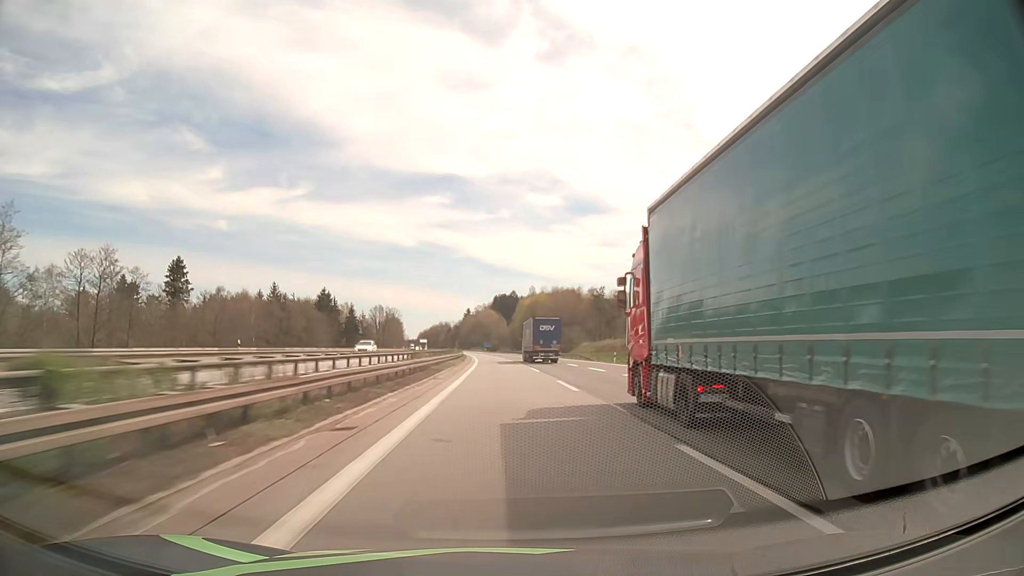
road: motorway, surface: asphalt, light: Day
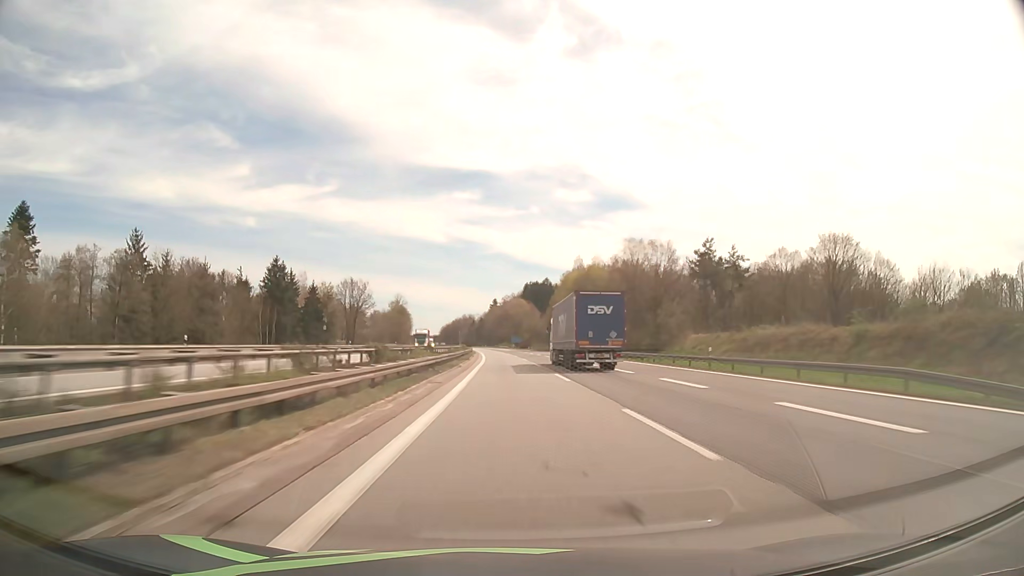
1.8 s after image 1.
(-1.5, +66.5) m; -3°
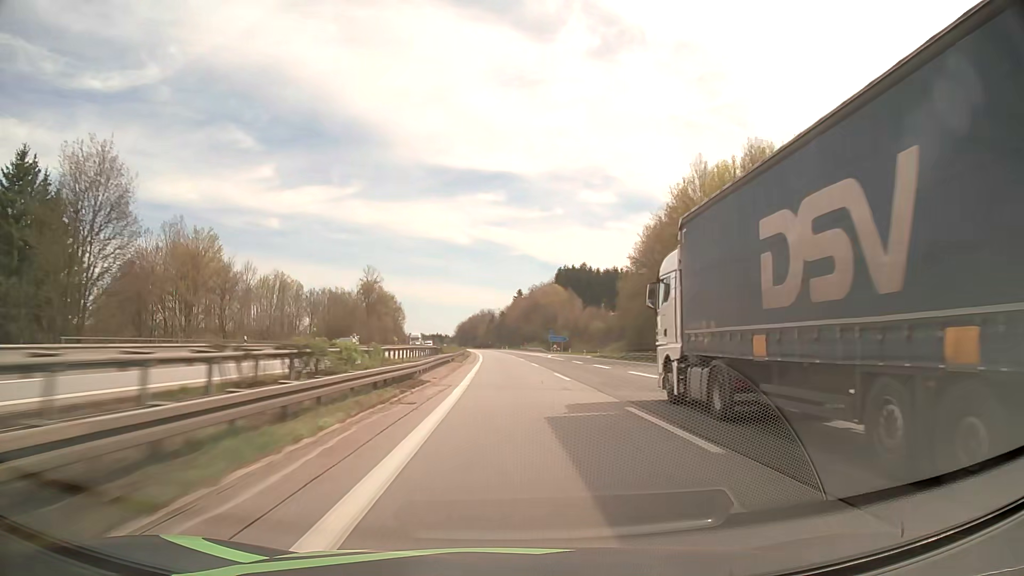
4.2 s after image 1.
(-1.6, +88.9) m; -2°
